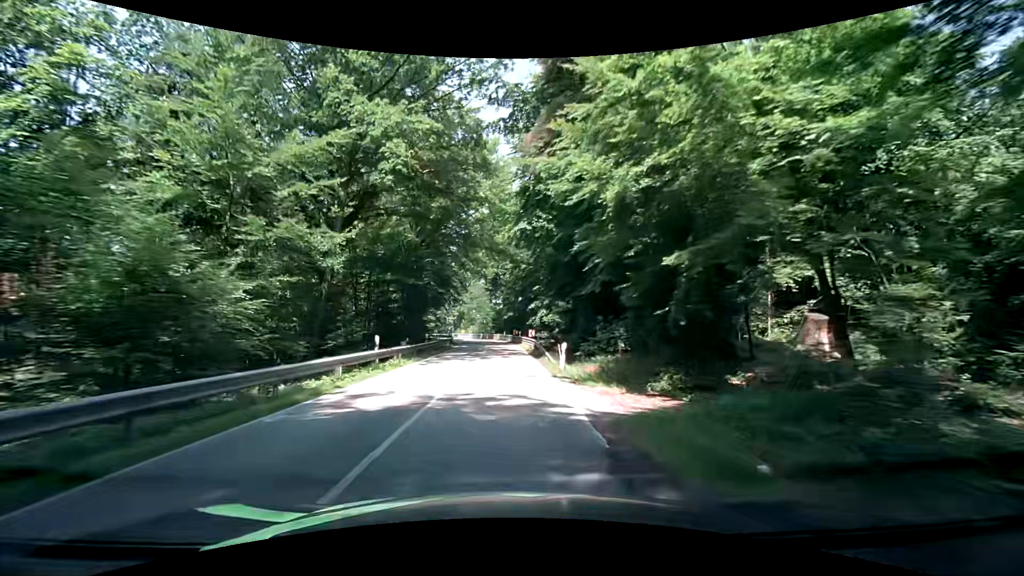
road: secondary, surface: asphalt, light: Day
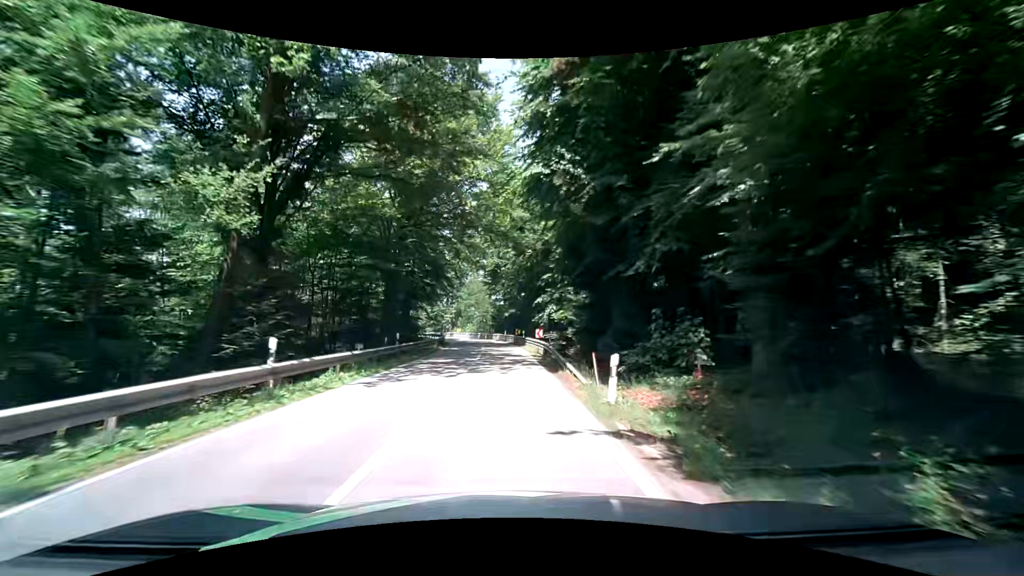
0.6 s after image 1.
(-0.2, +8.5) m; -1°
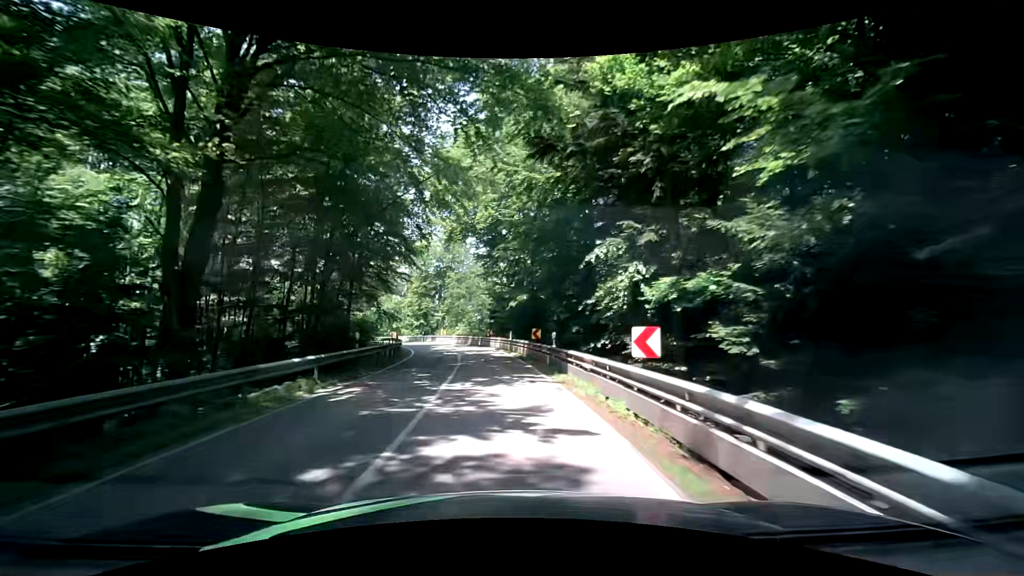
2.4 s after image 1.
(-0.1, +24.8) m; -1°
(0, +10) (0, +20) (-1, +30) (-3, +40) (-6, +49) (-10, +58) (-16, +67) (-21, +75) (-28, +83) (-34, +90) m
